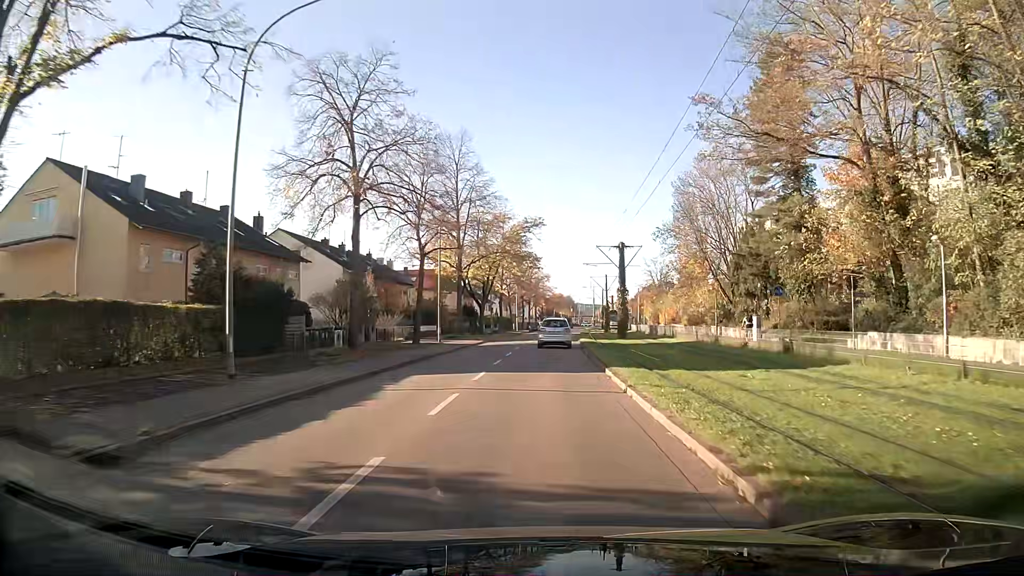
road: tertiary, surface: asphalt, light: Day
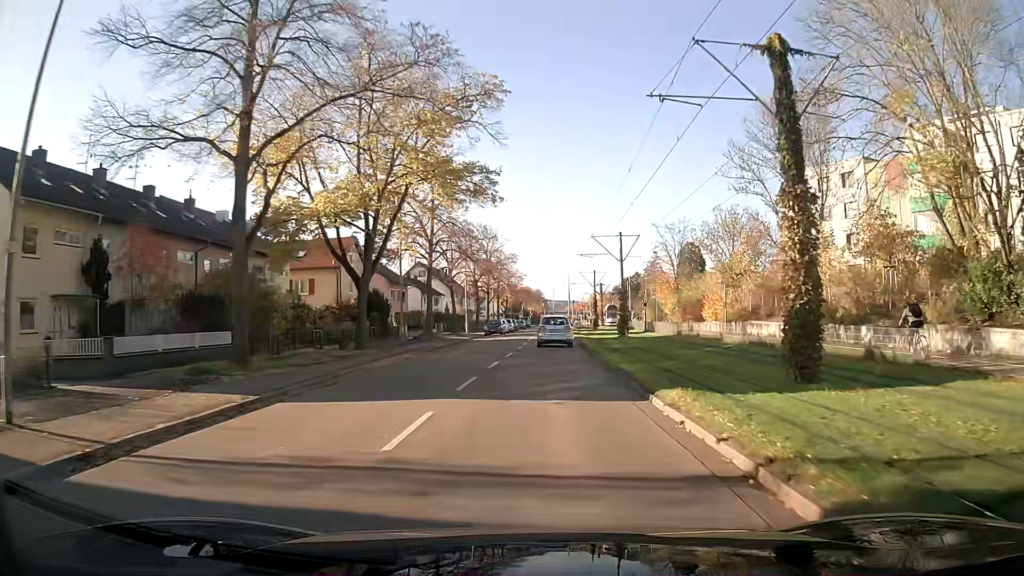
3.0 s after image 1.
(+0.8, +37.9) m; +3°
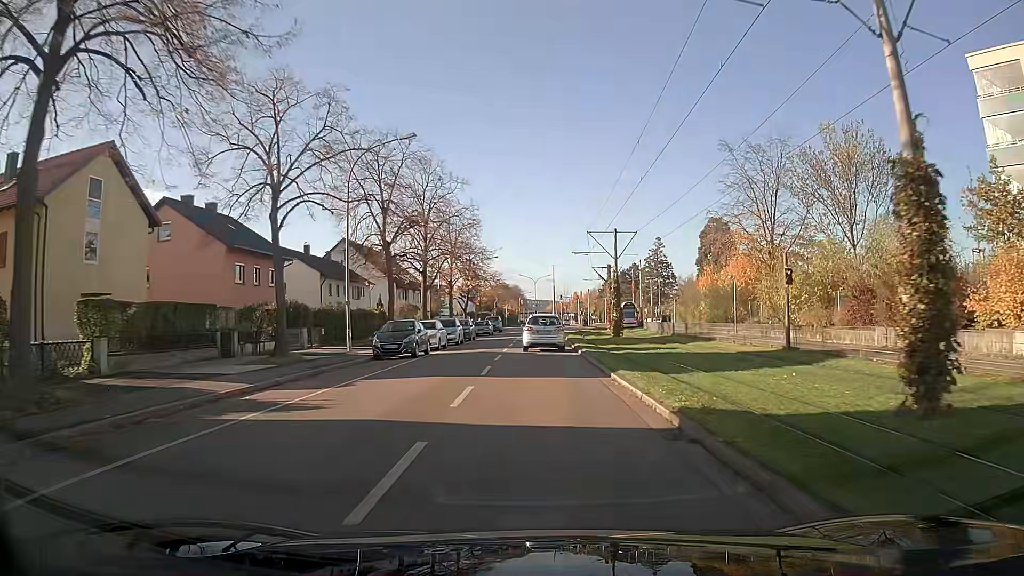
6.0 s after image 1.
(+0.6, +37.8) m; +2°
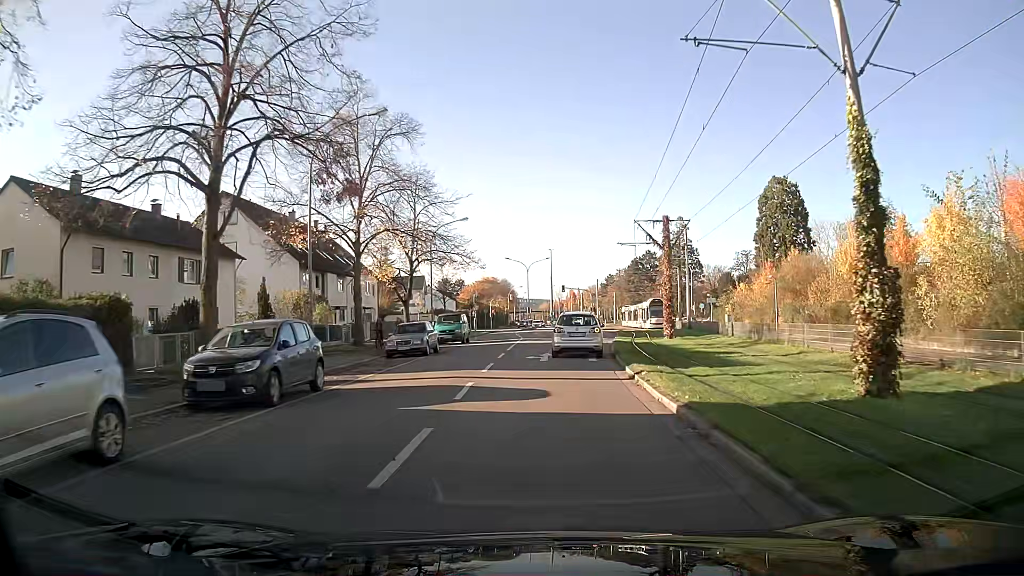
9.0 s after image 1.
(+0.2, +34.3) m; +1°
(0, +10) (0, +20) (+1, +30) (+1, +40) (+2, +50) (+3, +60) (+4, +70) (+4, +80) (+5, +90) (+6, +100) m
